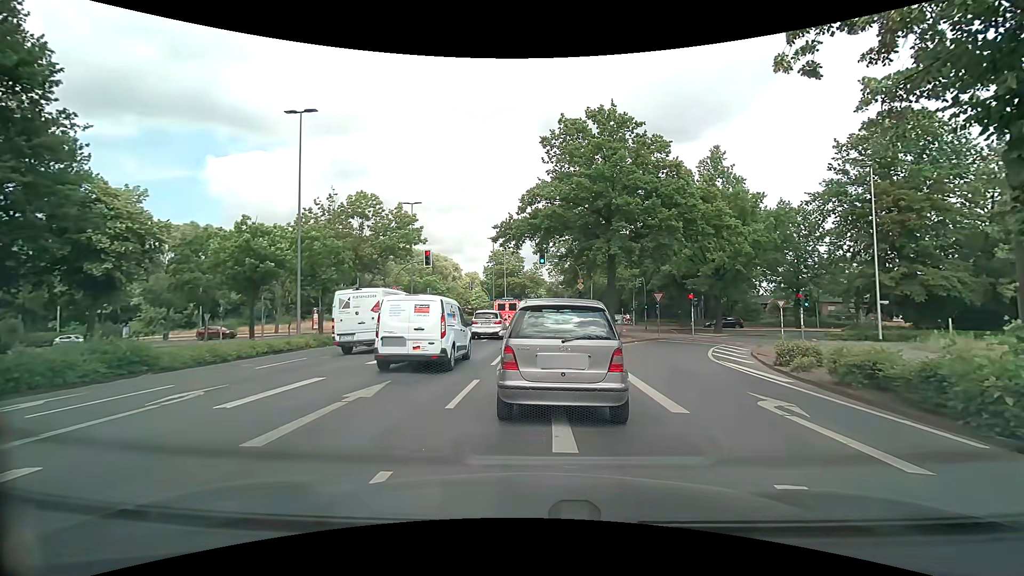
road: primary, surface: asphalt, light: Day
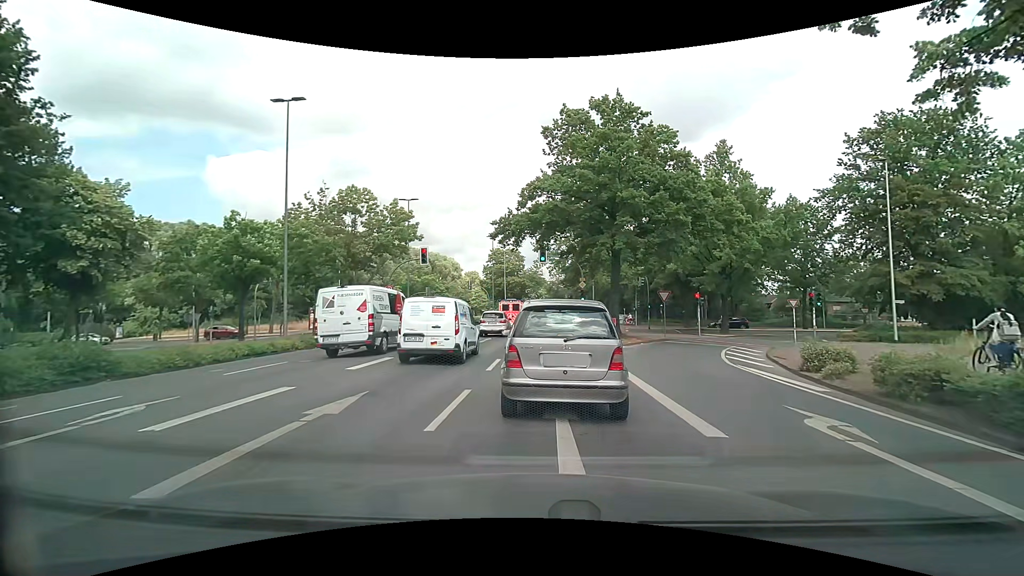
(0.0, +1.5) m; +1°
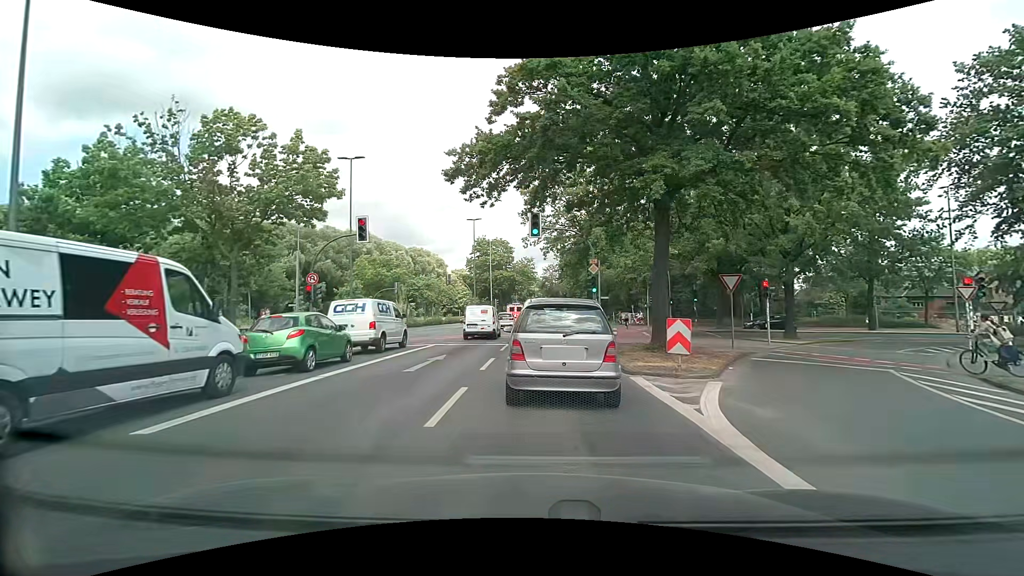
(-0.1, +12.5) m; 0°
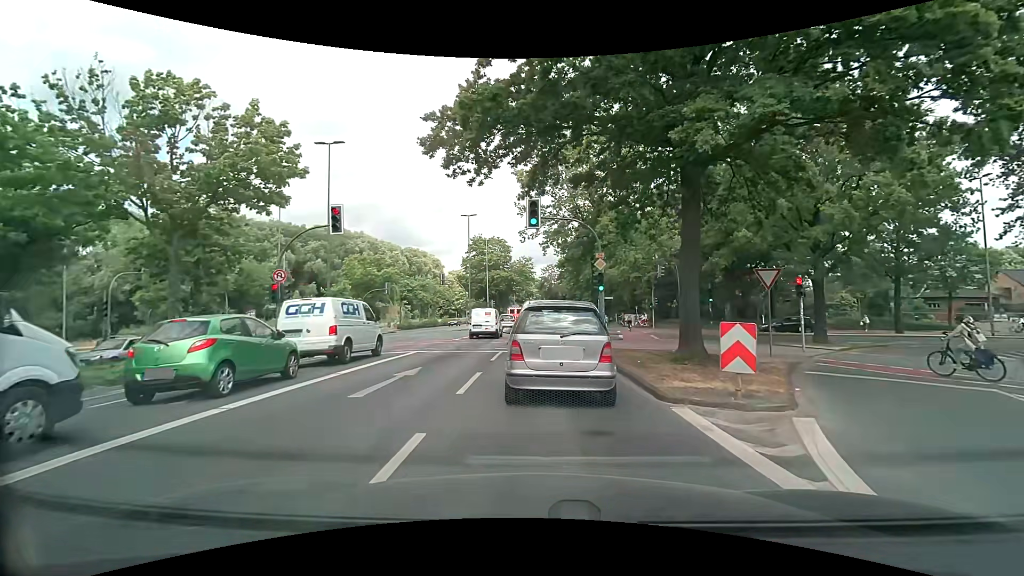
(0.0, +3.4) m; +1°
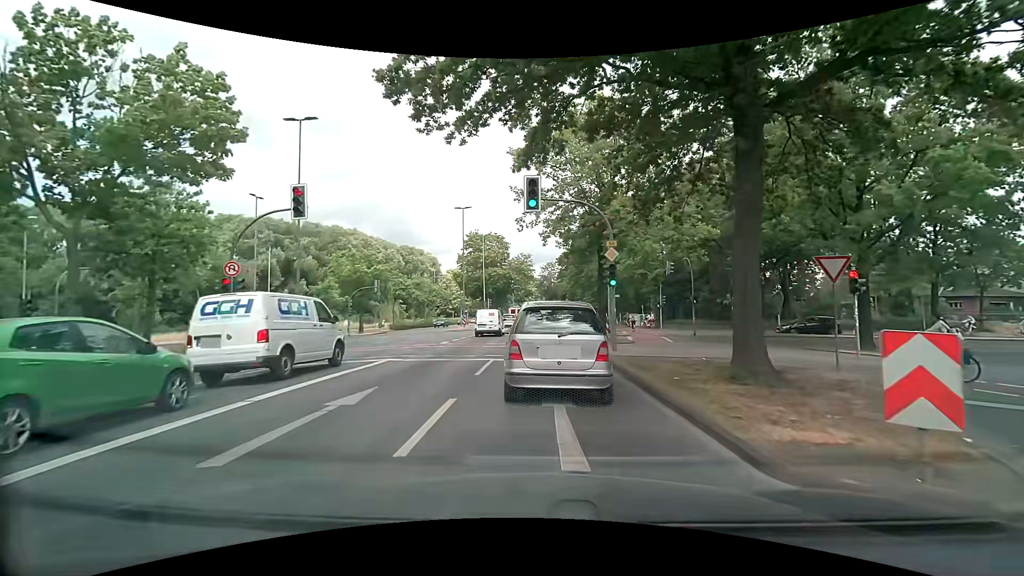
(0.0, +3.7) m; 0°
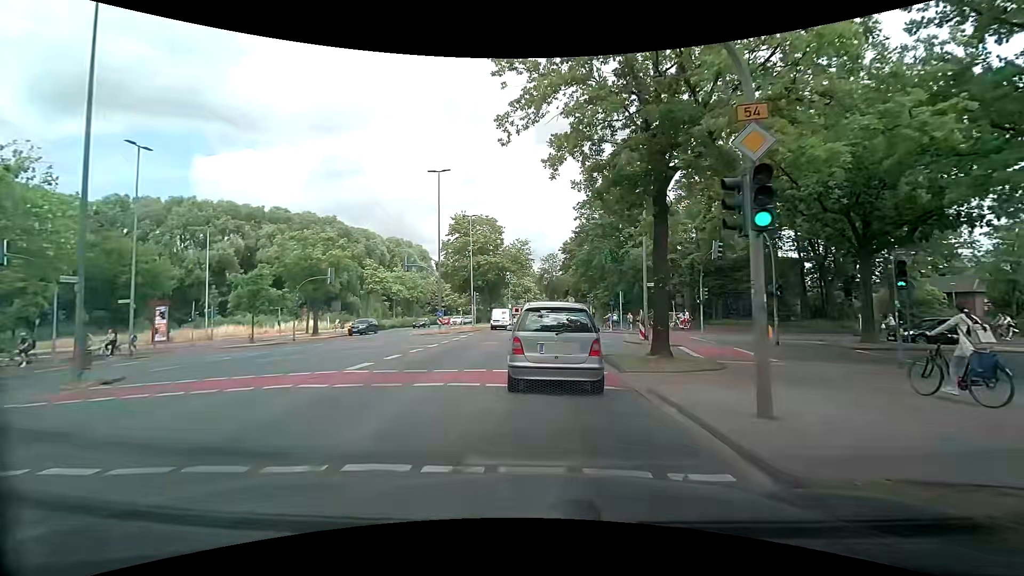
(-0.1, +12.6) m; -1°
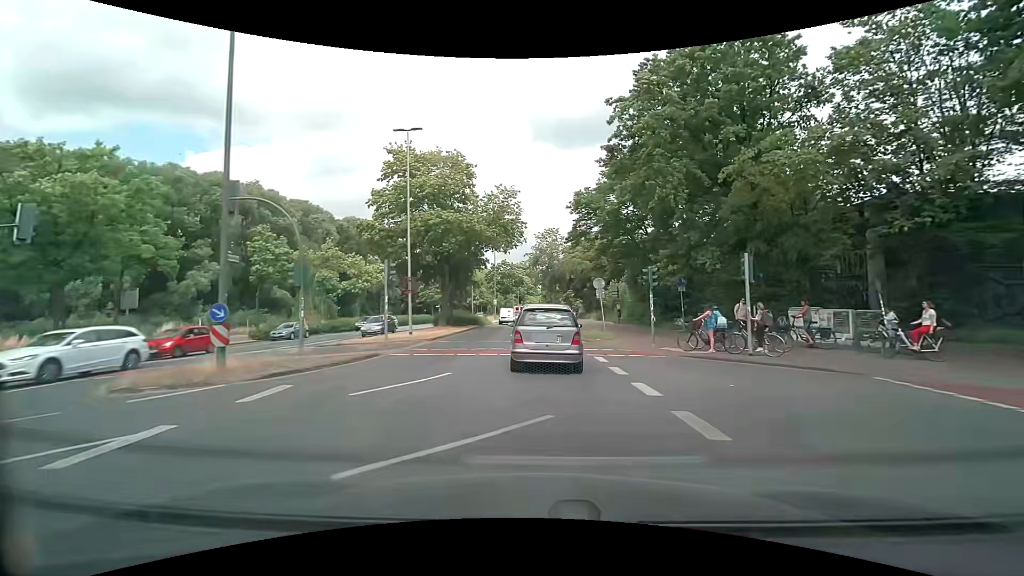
(+0.6, +25.9) m; +2°
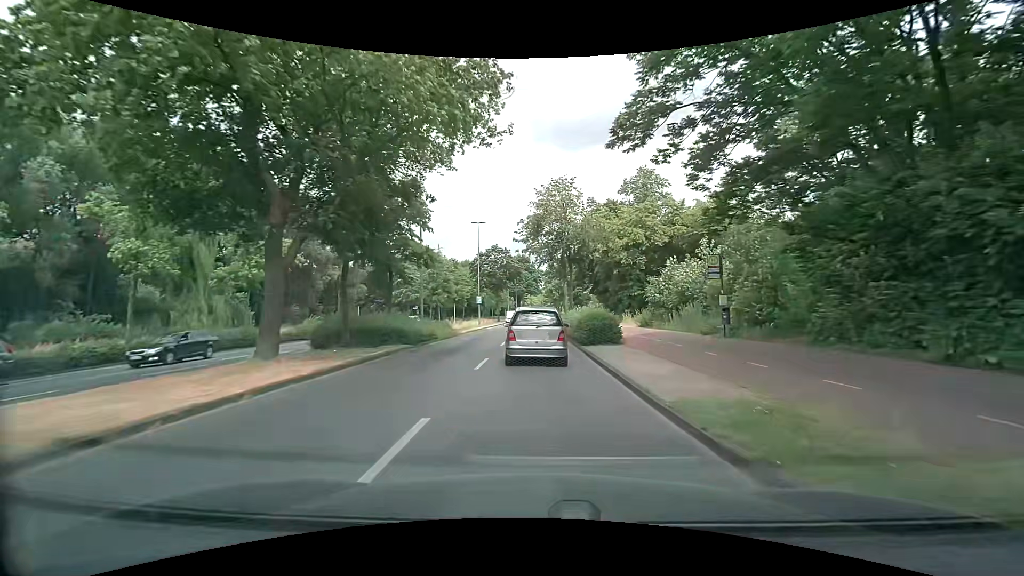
(-0.1, +25.7) m; -1°
(0, +10) (0, +20) (0, +30) (0, +40) (0, +50) (+1, +60) (+1, +70) (+1, +80) (+1, +90) (+2, +100) m
